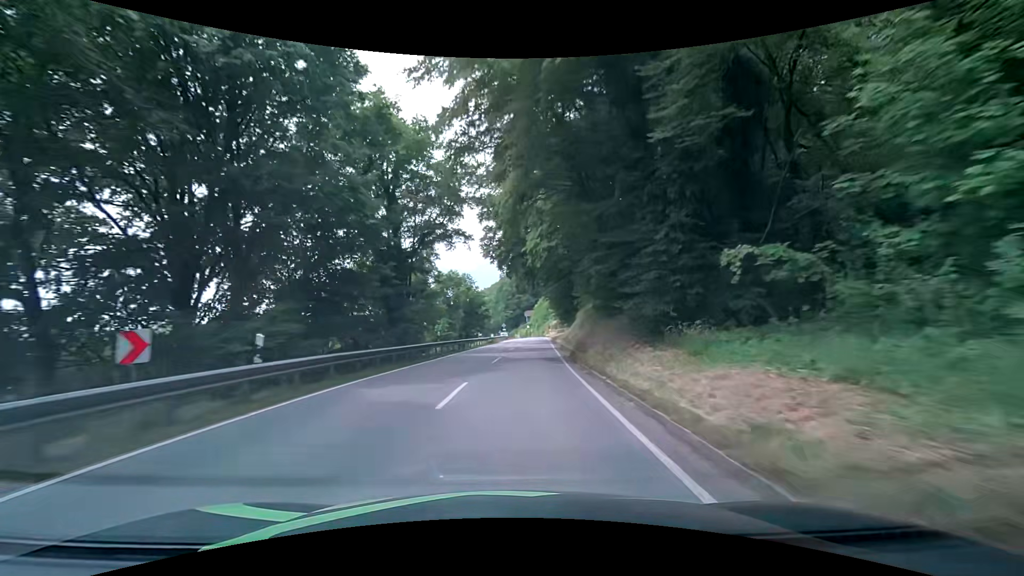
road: secondary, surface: asphalt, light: Day
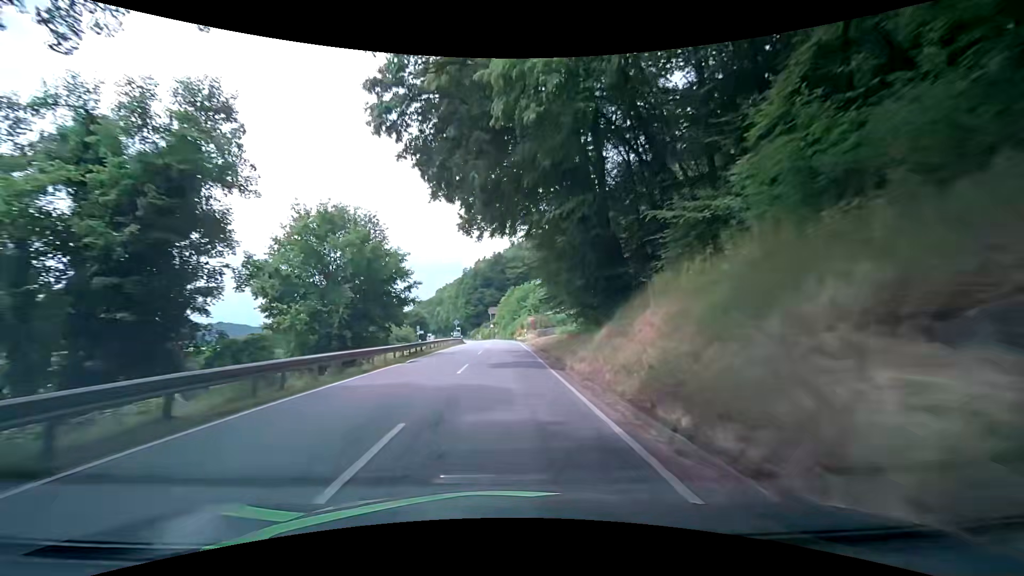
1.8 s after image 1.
(+1.5, +29.3) m; +4°
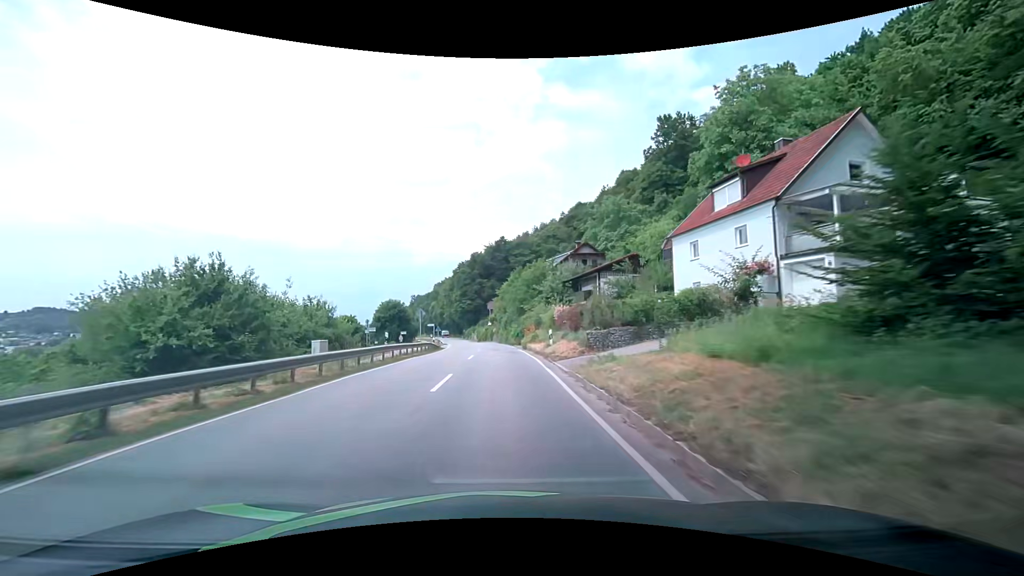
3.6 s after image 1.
(+0.1, +29.1) m; 0°
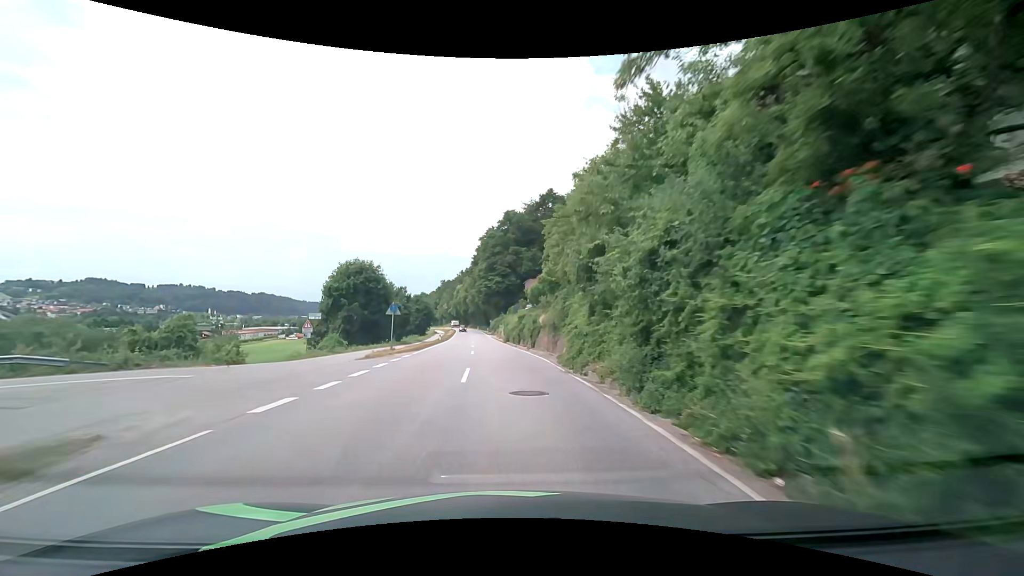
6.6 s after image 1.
(-1.5, +47.9) m; -4°
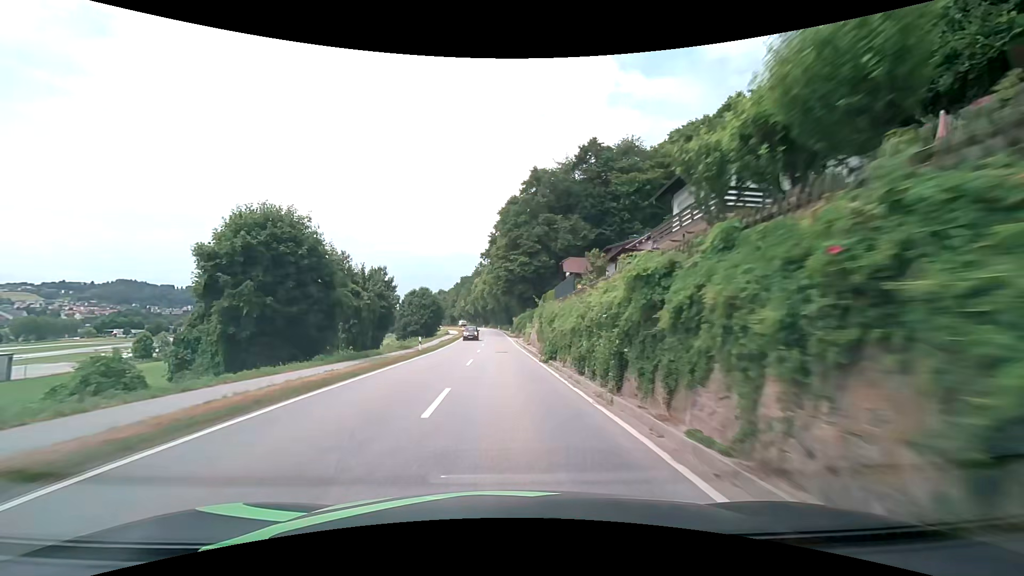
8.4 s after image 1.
(-0.8, +28.8) m; -3°
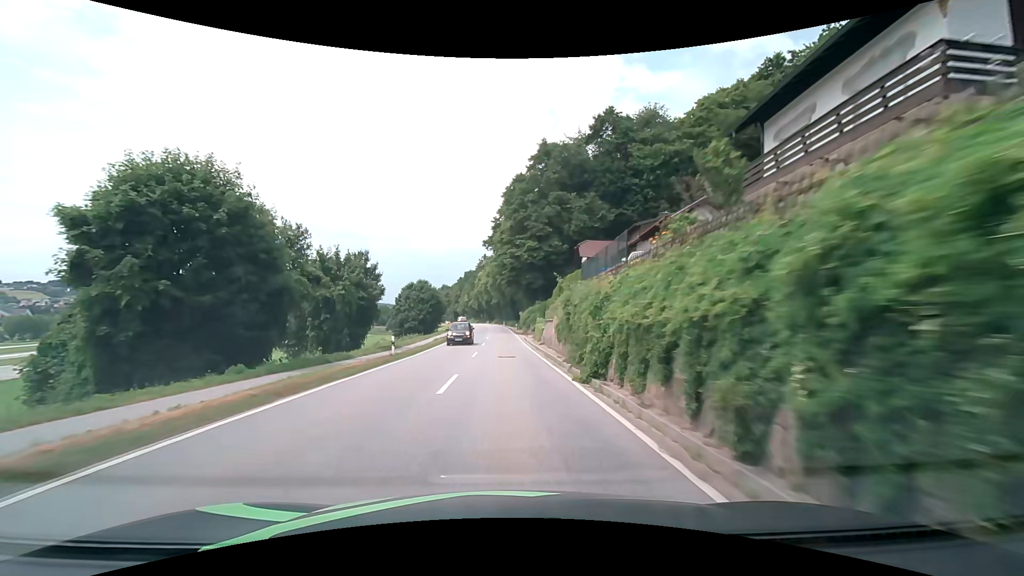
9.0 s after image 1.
(0.0, +9.7) m; 0°
(0, +10) (0, +20) (0, +30) (0, +40) (-1, +50) (-1, +60) (-1, +70) (-1, +80) (-1, +90) (-2, +100) m
